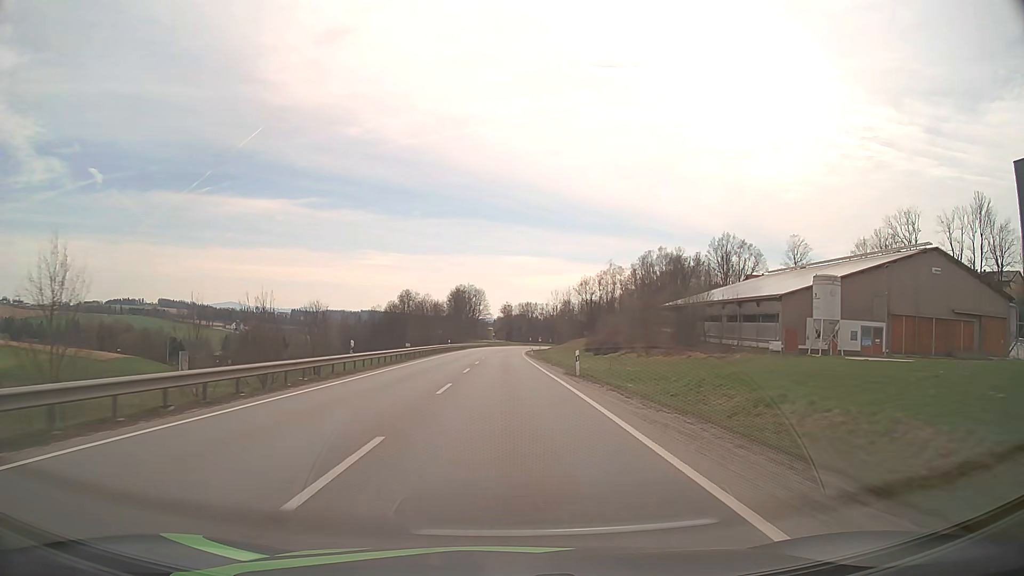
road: primary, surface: asphalt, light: Day
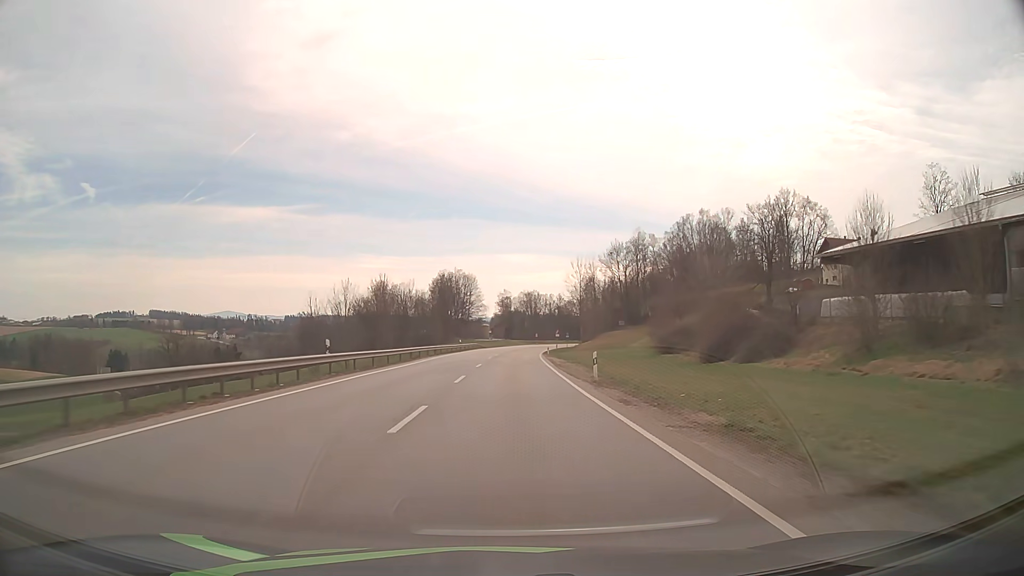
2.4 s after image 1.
(-0.1, +55.7) m; 0°
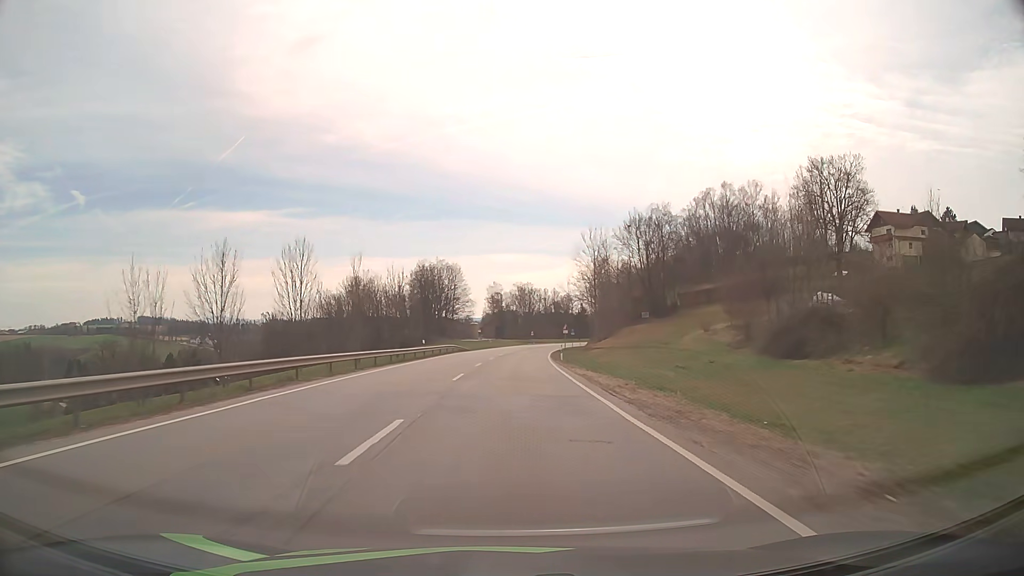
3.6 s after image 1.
(+0.1, +27.8) m; +1°
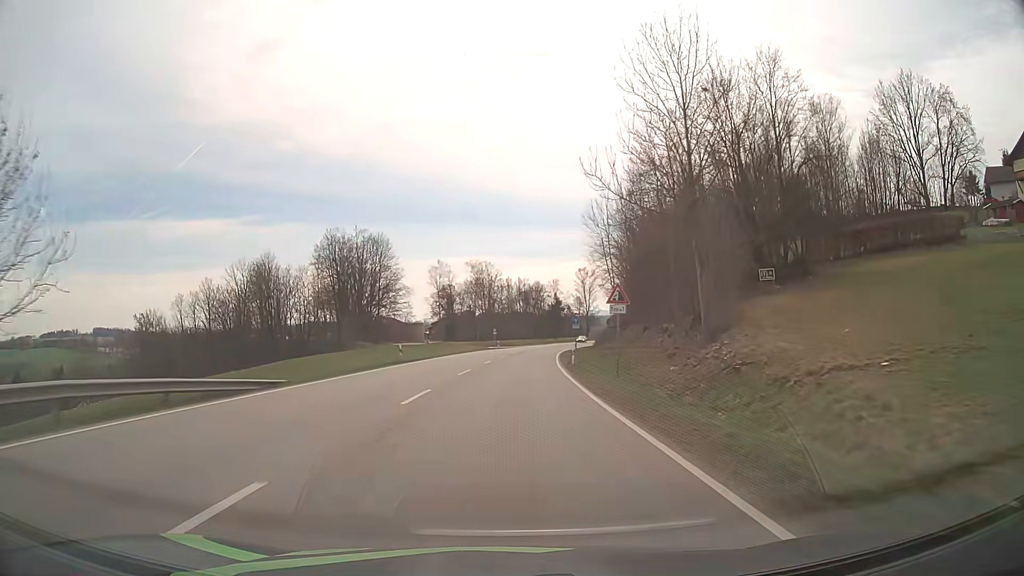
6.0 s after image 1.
(+1.6, +55.8) m; +3°
(0, +10) (0, +20) (+1, +30) (+1, +40) (+2, +50) (+3, +60) (+4, +70) (+5, +80) (+7, +90) (+8, +100) m
